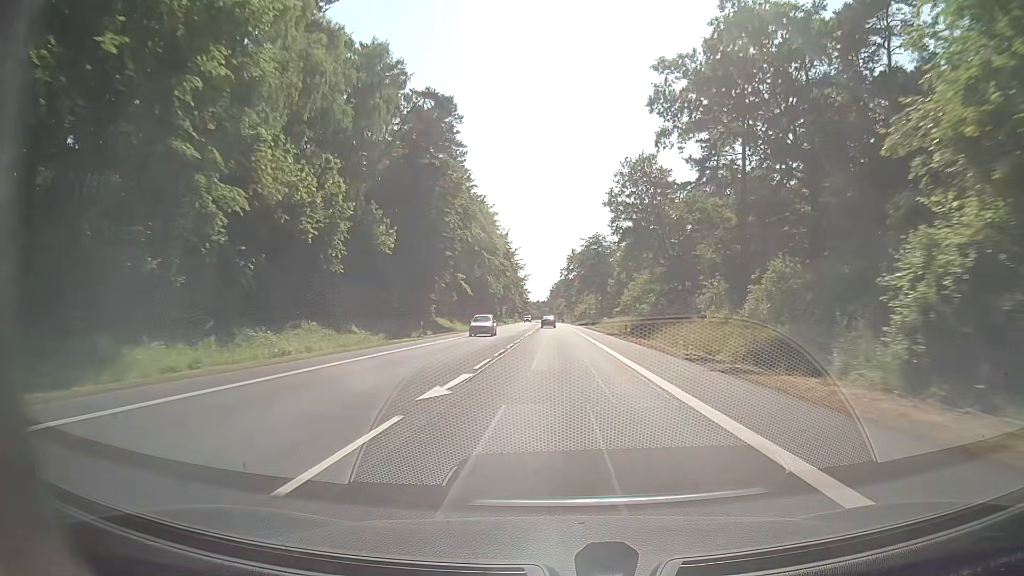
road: secondary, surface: asphalt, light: Day
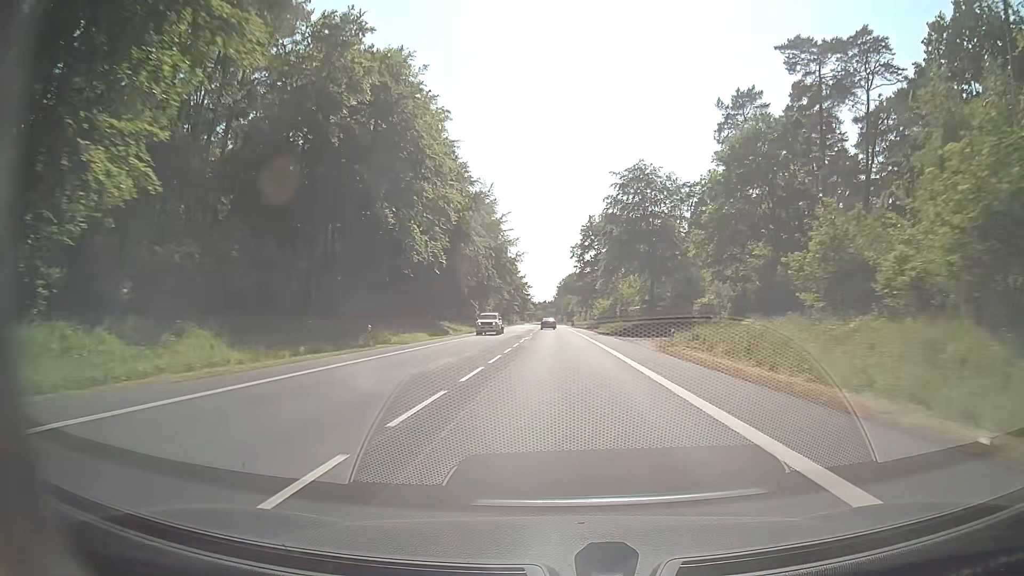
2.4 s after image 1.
(-0.4, +63.2) m; -1°
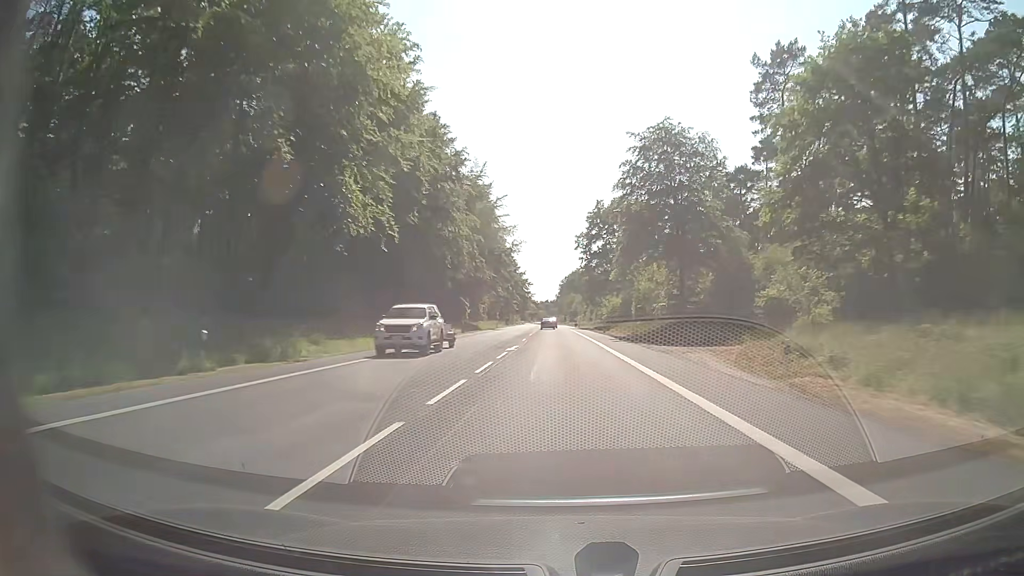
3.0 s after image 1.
(0.0, +15.8) m; 0°
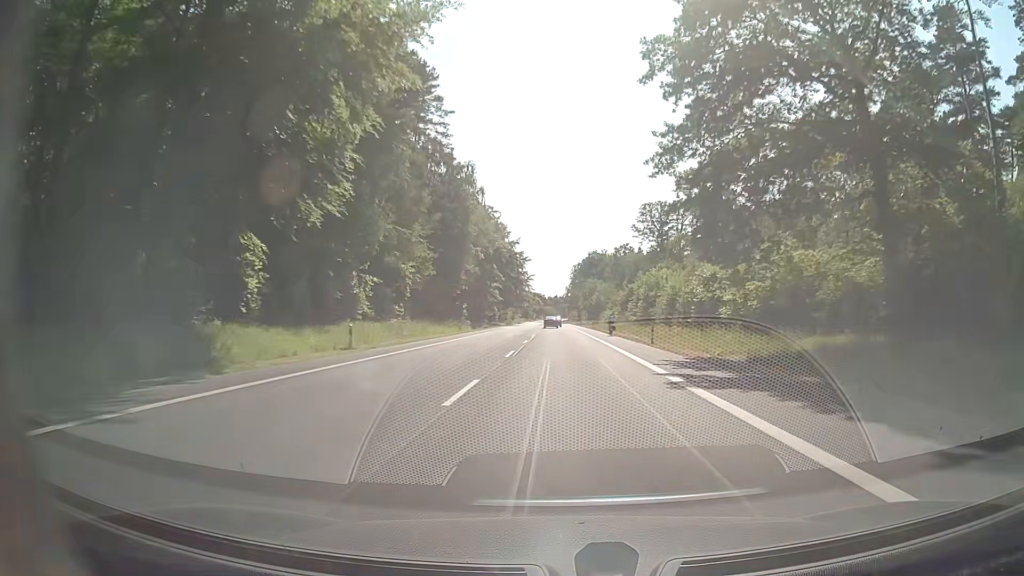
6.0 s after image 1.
(-0.7, +79.2) m; -1°
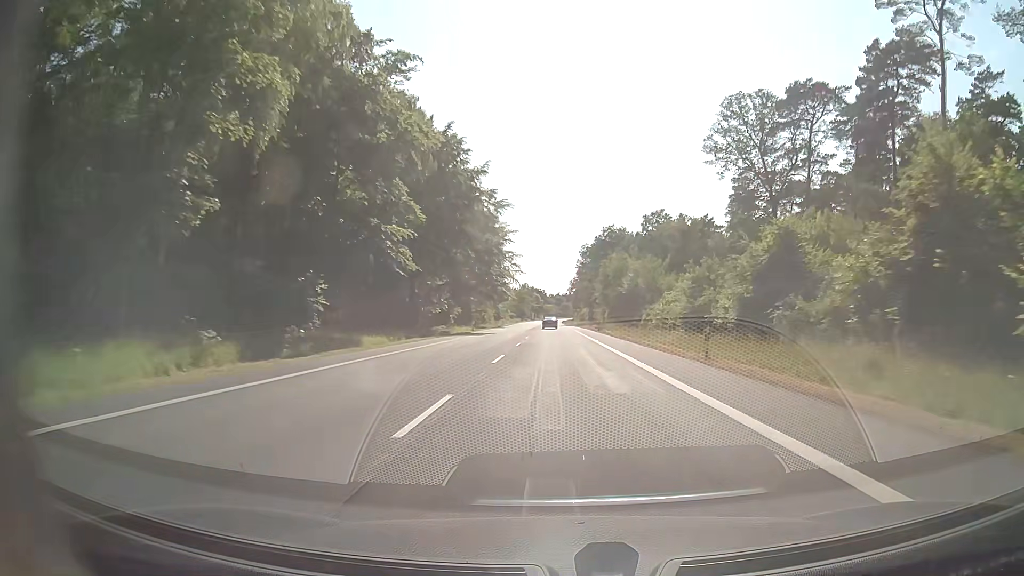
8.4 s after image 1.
(-0.3, +63.5) m; 0°
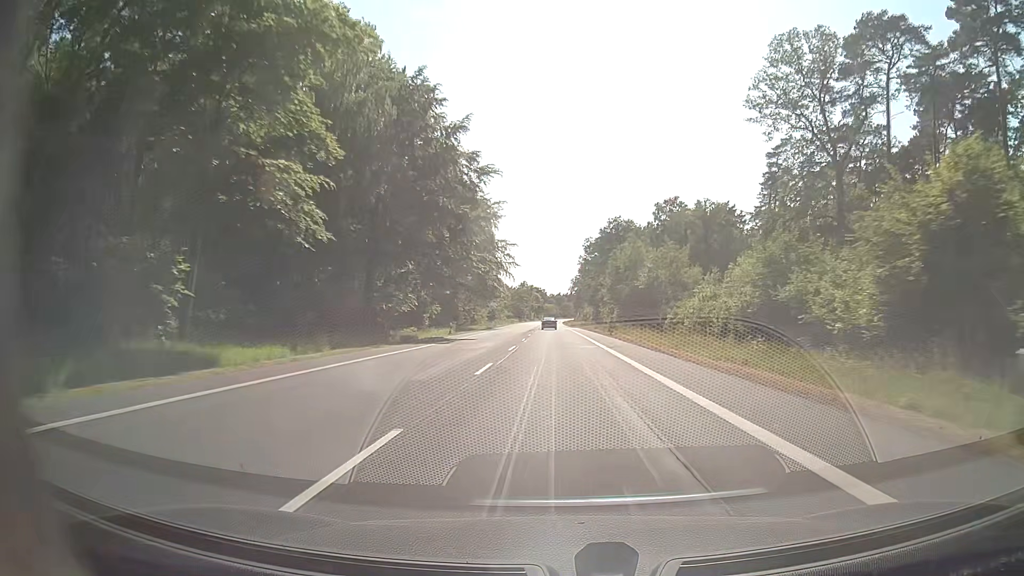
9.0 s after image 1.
(0.0, +15.9) m; 0°
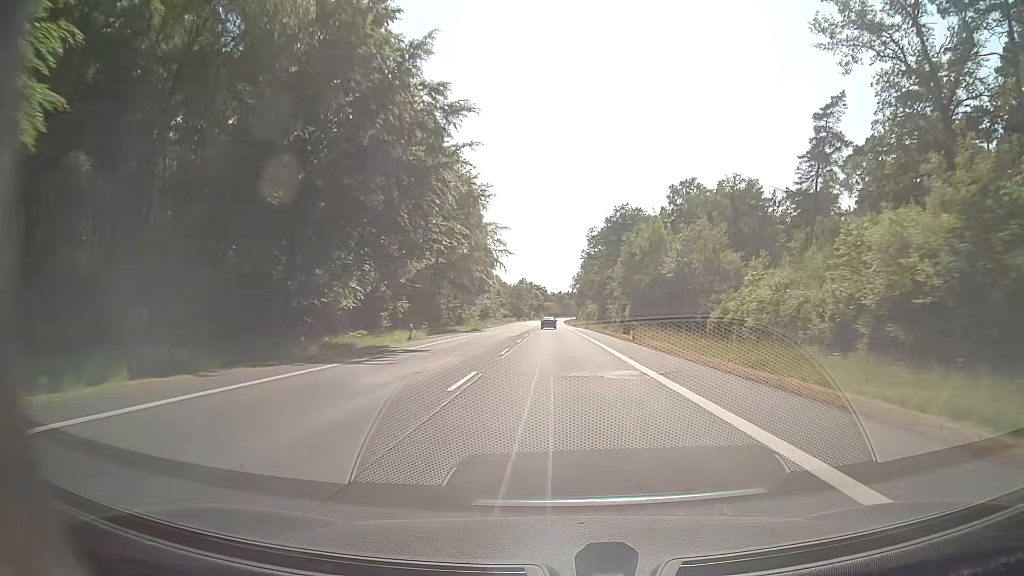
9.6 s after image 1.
(0.0, +15.9) m; 0°
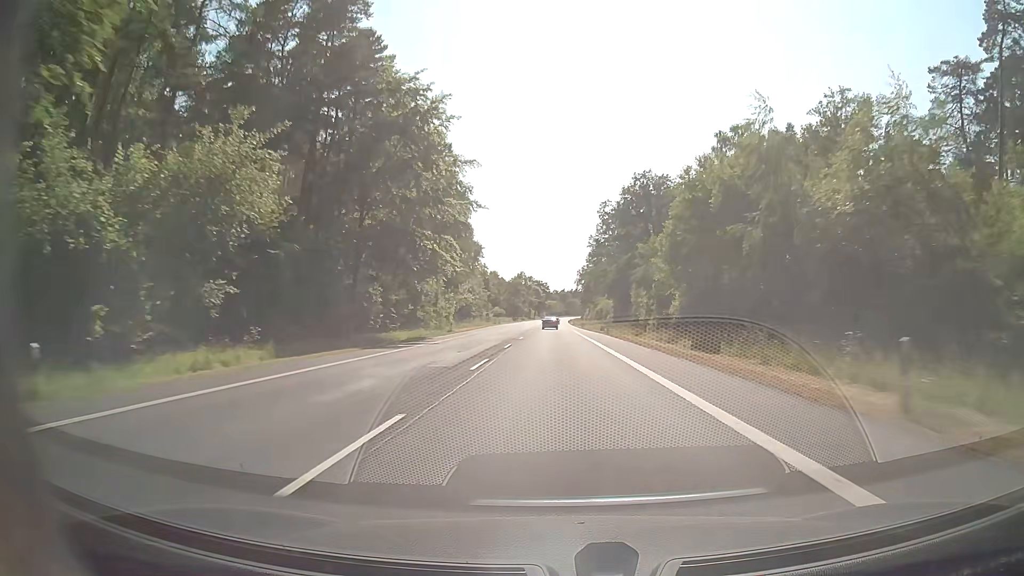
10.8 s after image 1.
(0.0, +31.7) m; 0°
(0, +10) (0, +20) (0, +30) (0, +40) (0, +50) (0, +60) (0, +70) (-1, +80) (-1, +90) (-1, +100) m
